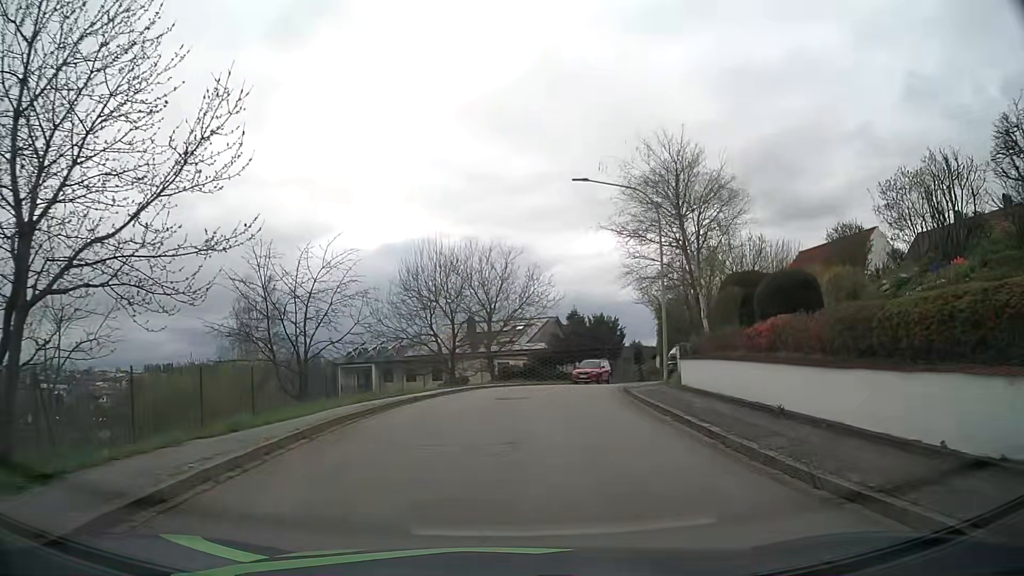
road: residential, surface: asphalt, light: Day
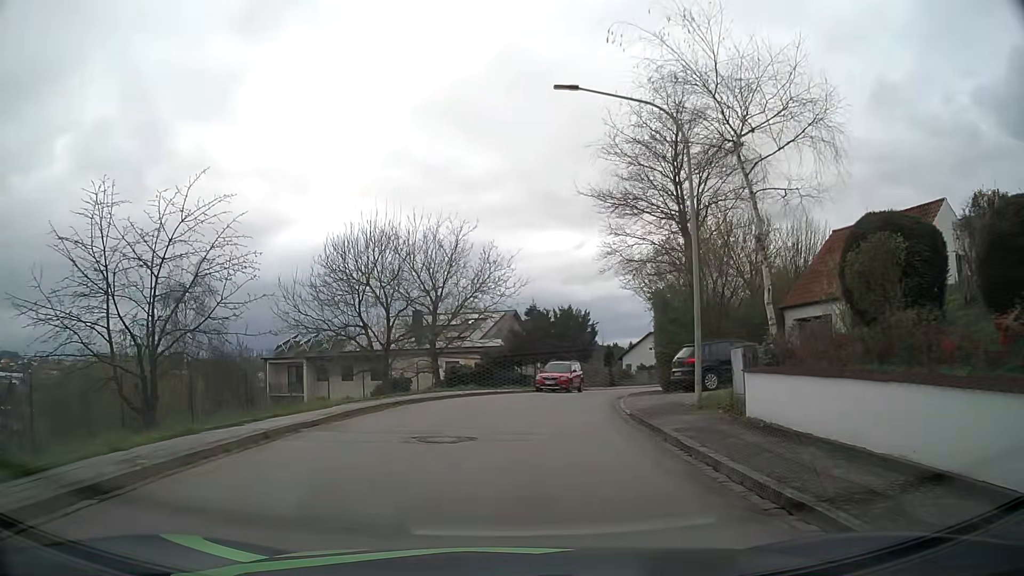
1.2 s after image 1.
(+0.4, +8.9) m; +5°
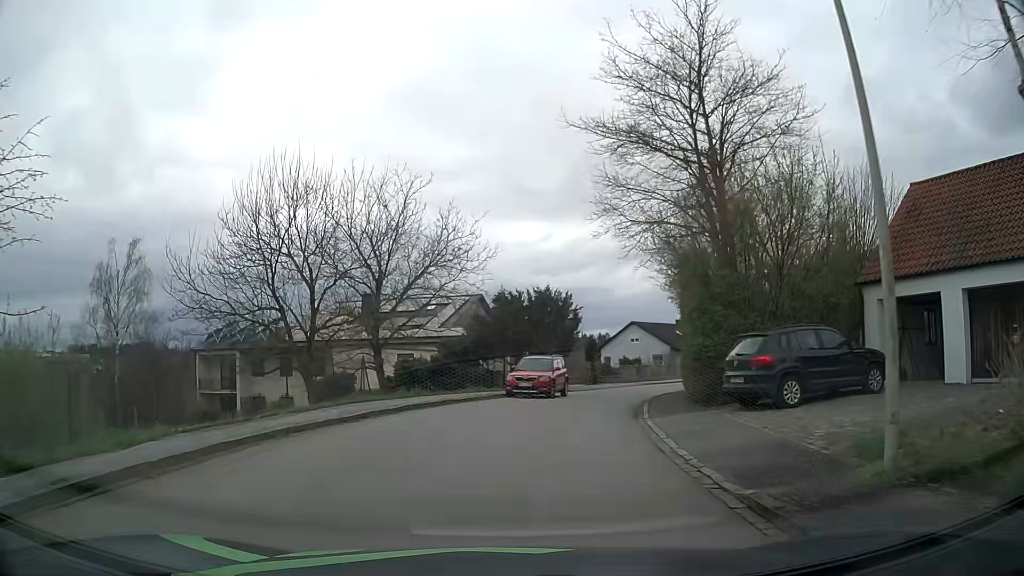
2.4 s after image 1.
(+0.2, +8.7) m; +3°
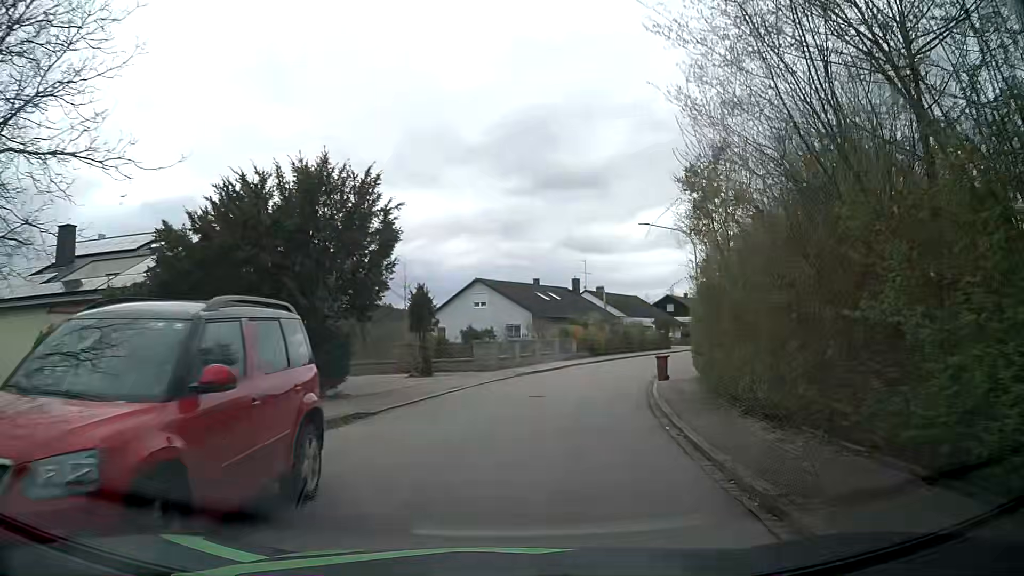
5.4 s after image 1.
(+2.0, +22.2) m; +14°
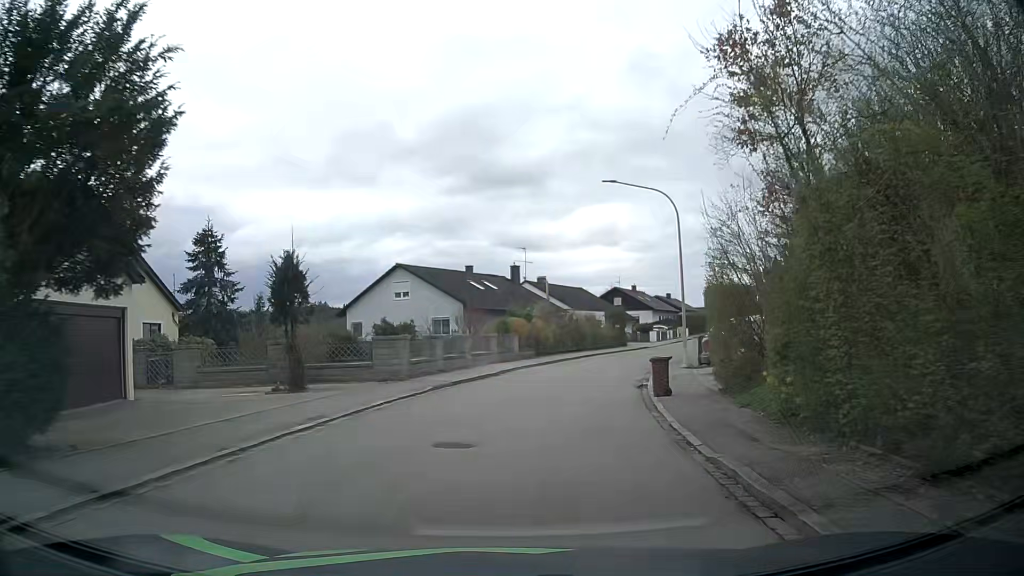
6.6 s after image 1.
(+0.5, +9.1) m; +6°
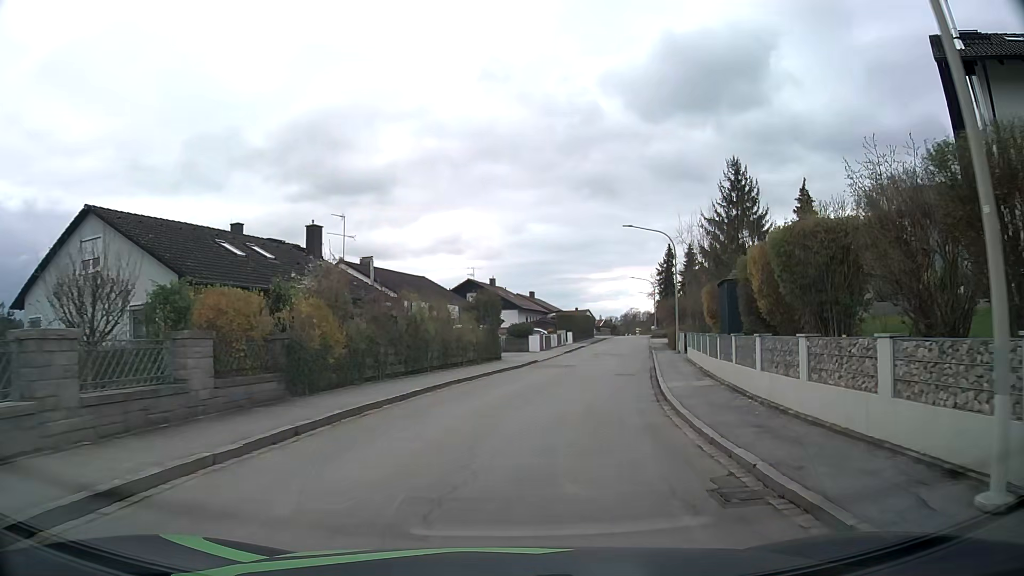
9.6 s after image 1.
(+2.1, +23.4) m; +13°
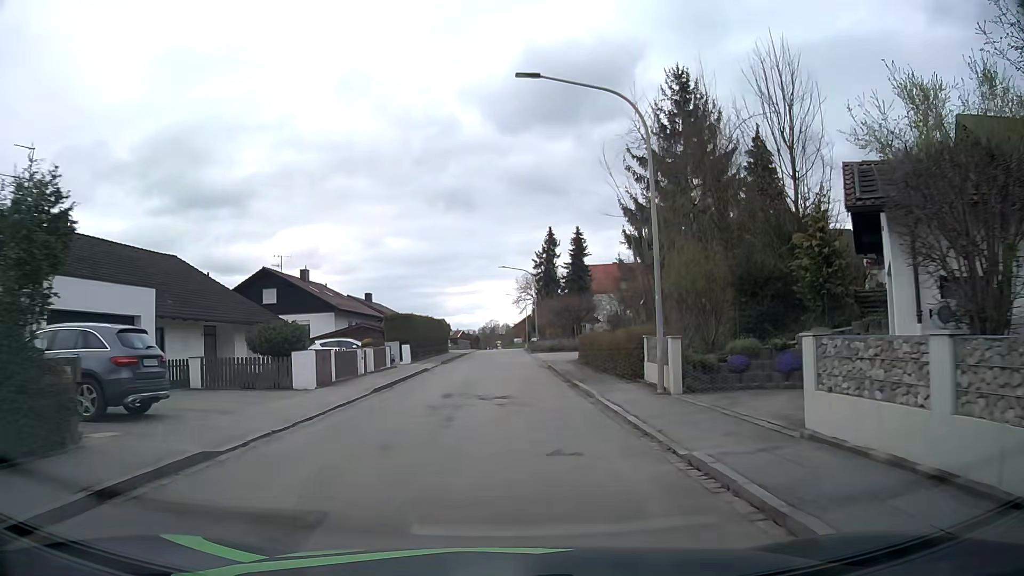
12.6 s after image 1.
(+3.0, +24.3) m; +12°
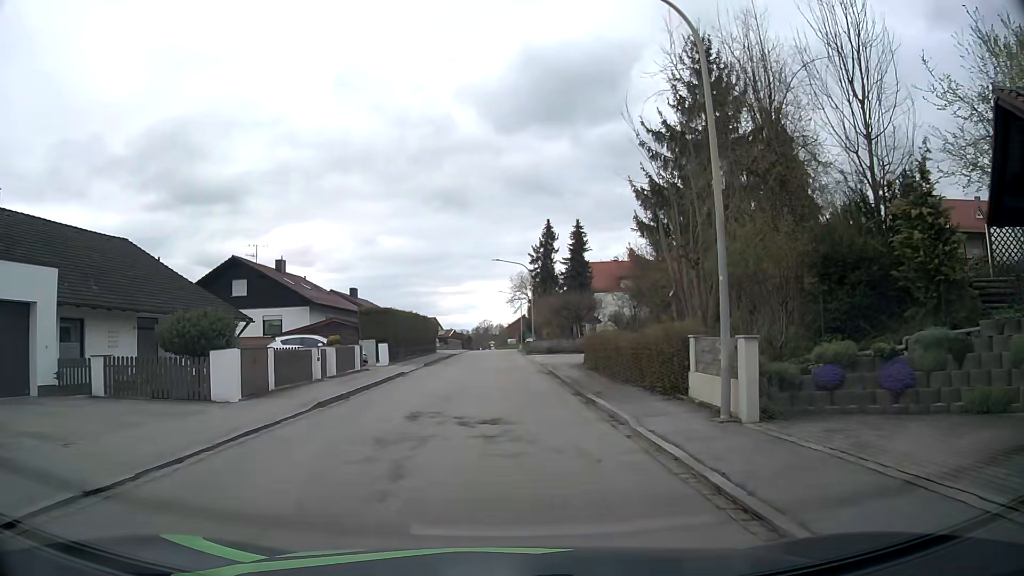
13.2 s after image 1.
(0.0, +5.0) m; 0°
(0, +10) (0, +20) (0, +30) (0, +40) (0, +50) (0, +60) (0, +70) (0, +80) (0, +90) (0, +100) m
